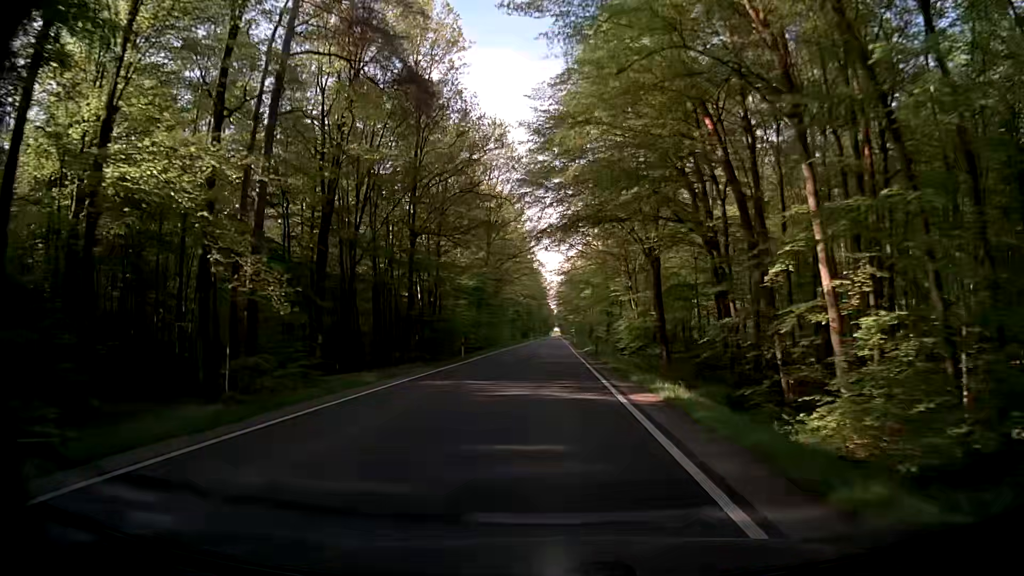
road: secondary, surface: asphalt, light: Day
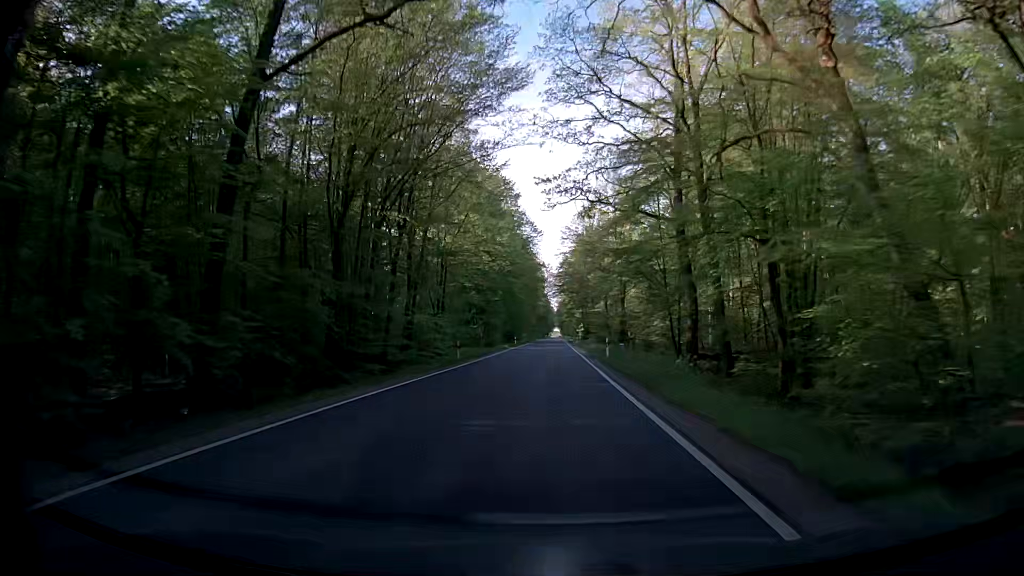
(+0.3, +53.7) m; +2°
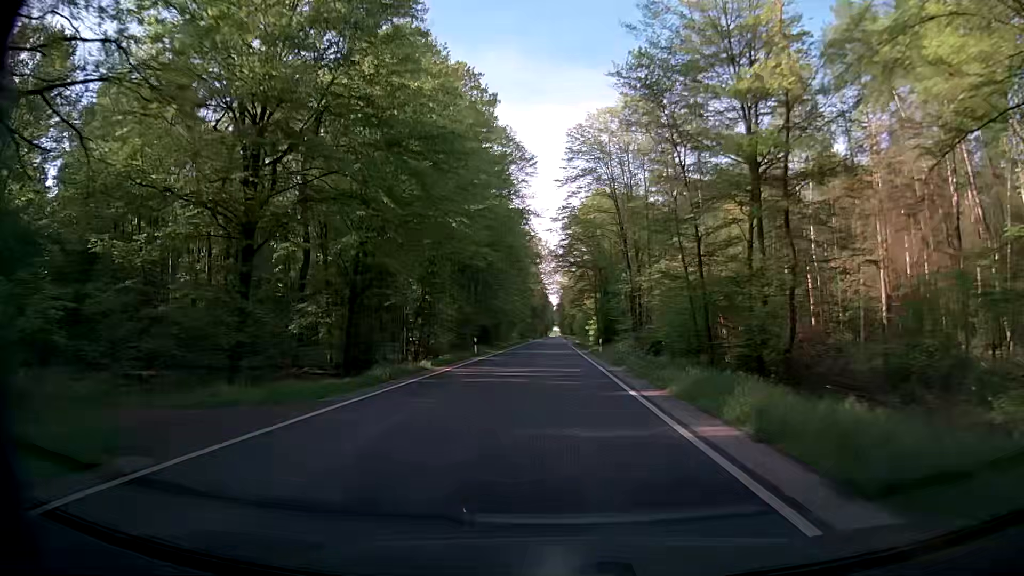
(-1.1, +43.0) m; -3°
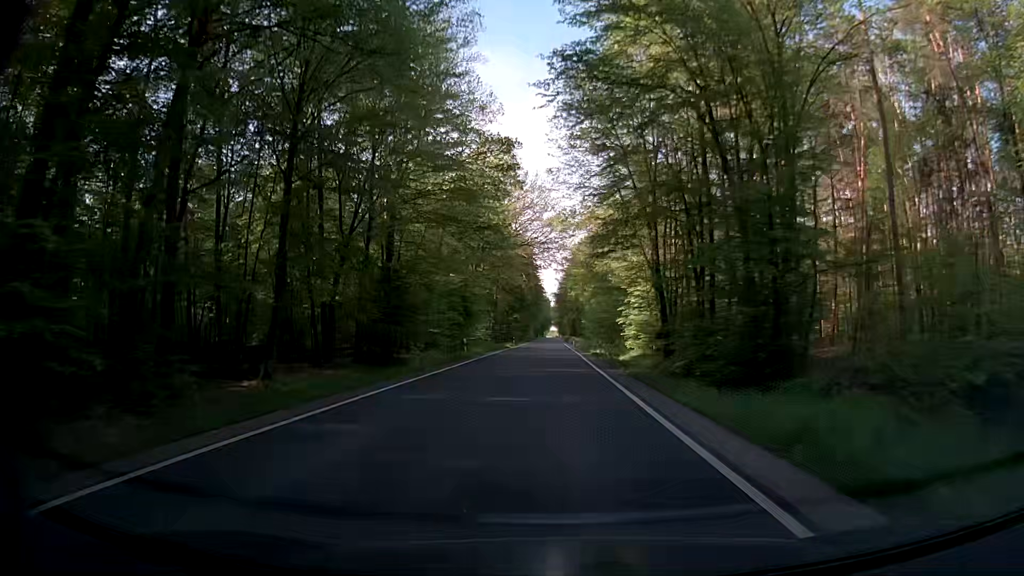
(+2.3, +53.7) m; +3°
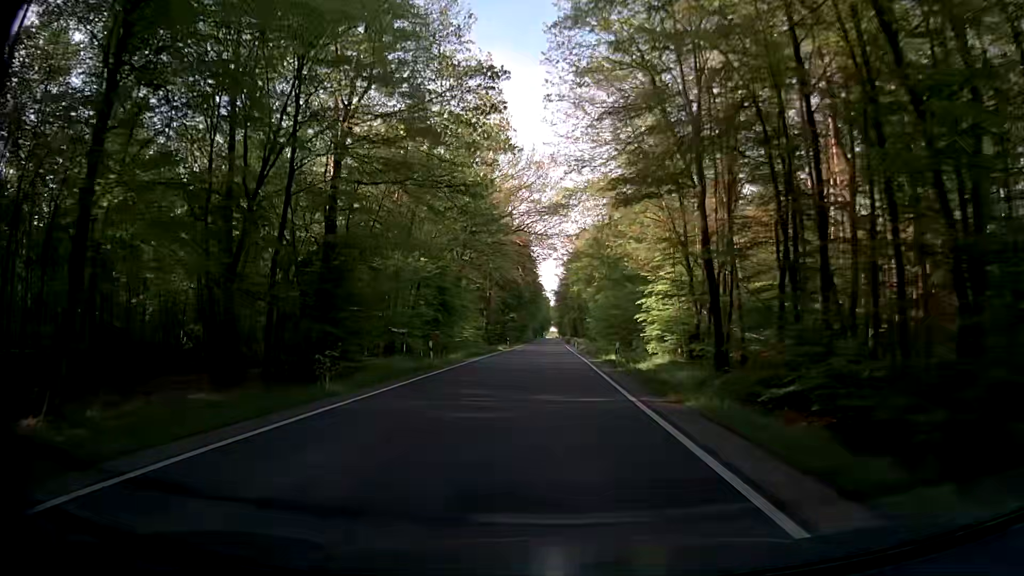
(0.0, +10.8) m; 0°
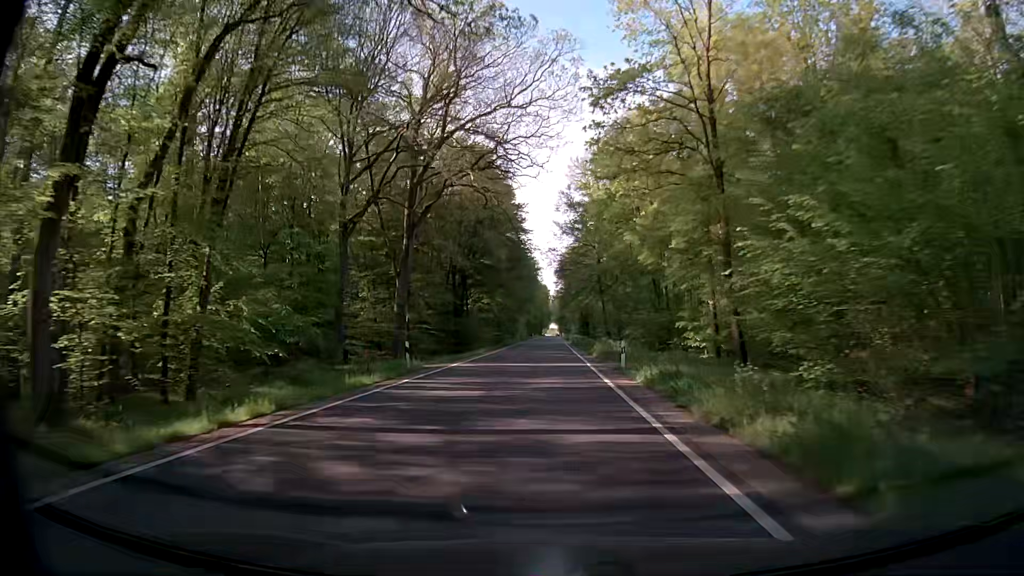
(-0.7, +53.8) m; 0°
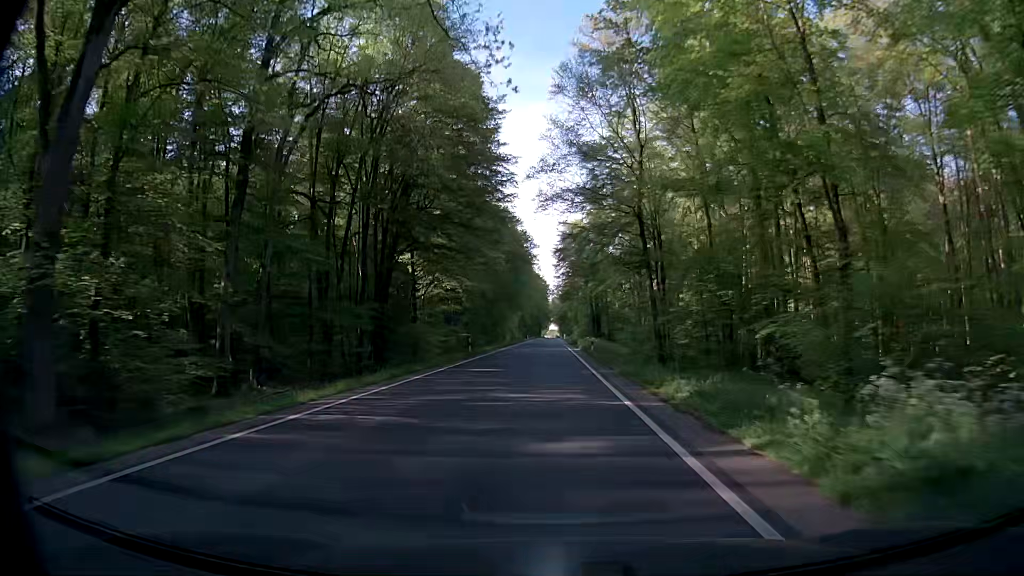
(-0.4, +32.4) m; 0°
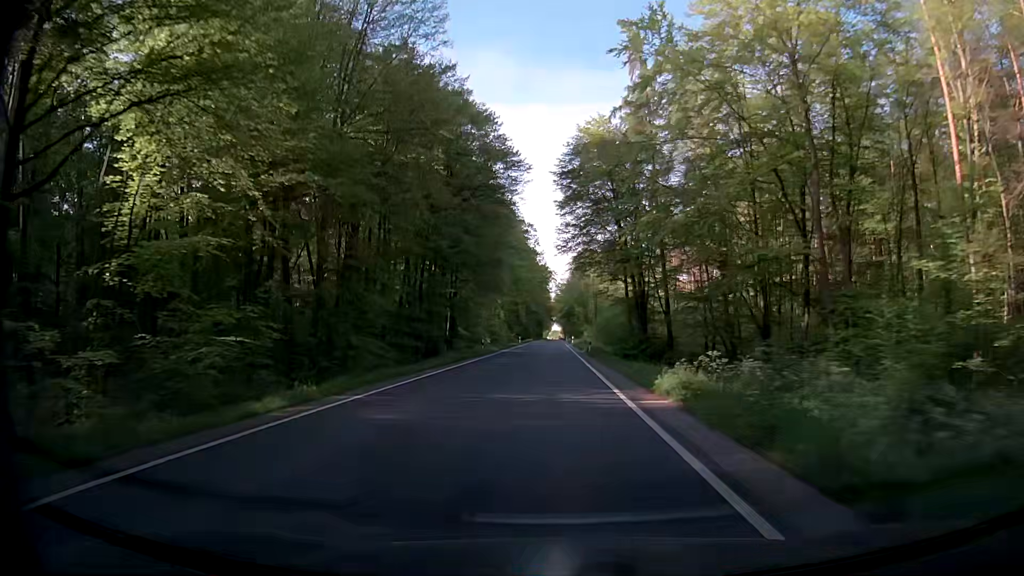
(-0.7, +43.2) m; -1°
(0, +10) (0, +20) (0, +30) (0, +40) (0, +50) (0, +60) (0, +70) (0, +80) (0, +90) (0, +100) m
